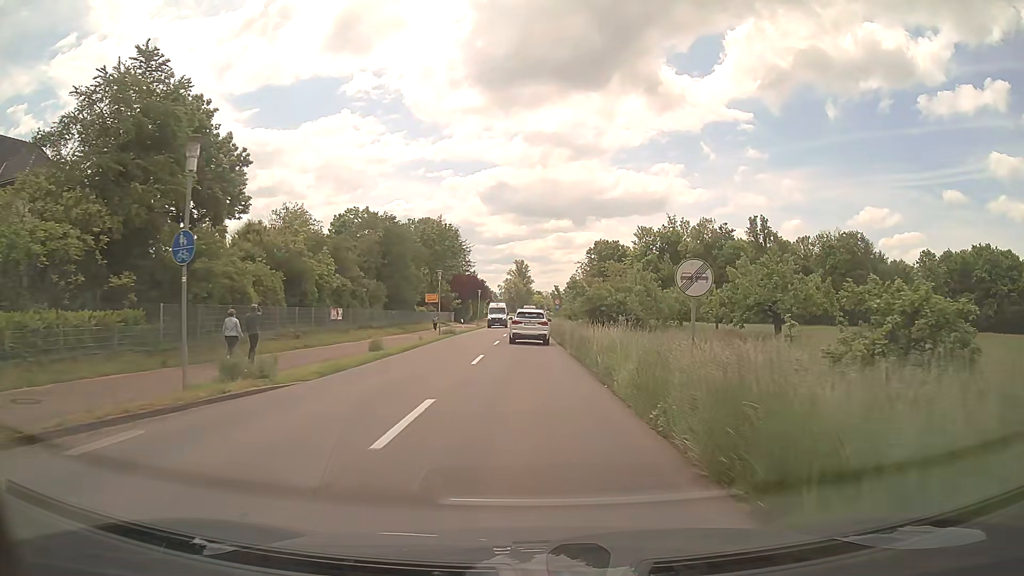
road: secondary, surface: asphalt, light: Day
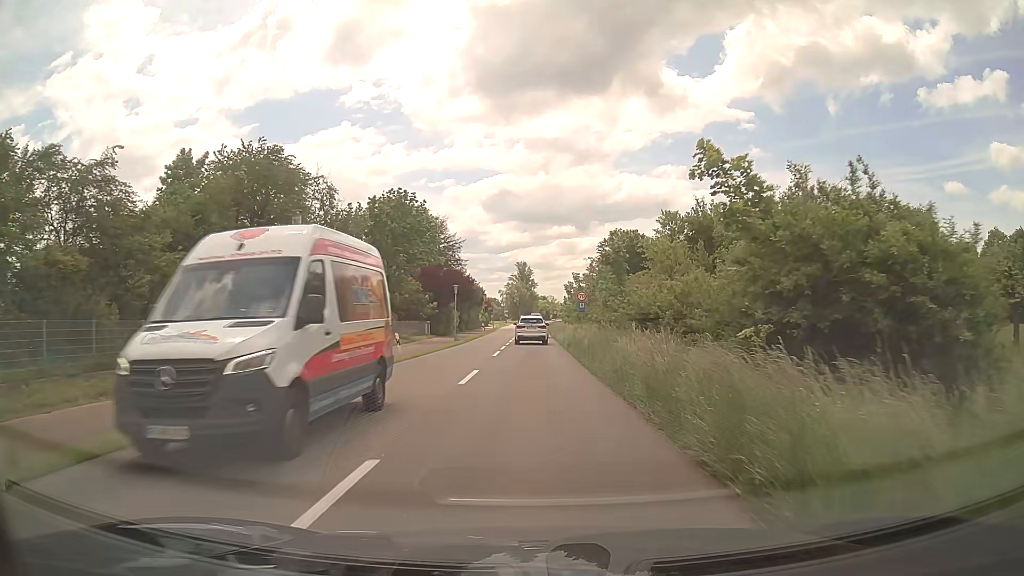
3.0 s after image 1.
(-0.2, +28.5) m; -1°
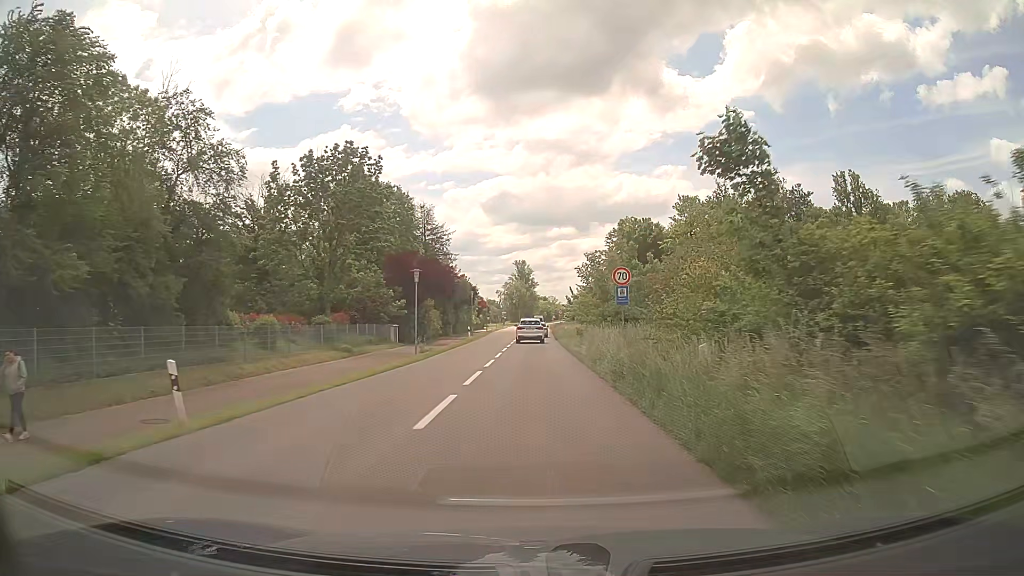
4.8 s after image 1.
(0.0, +17.8) m; 0°
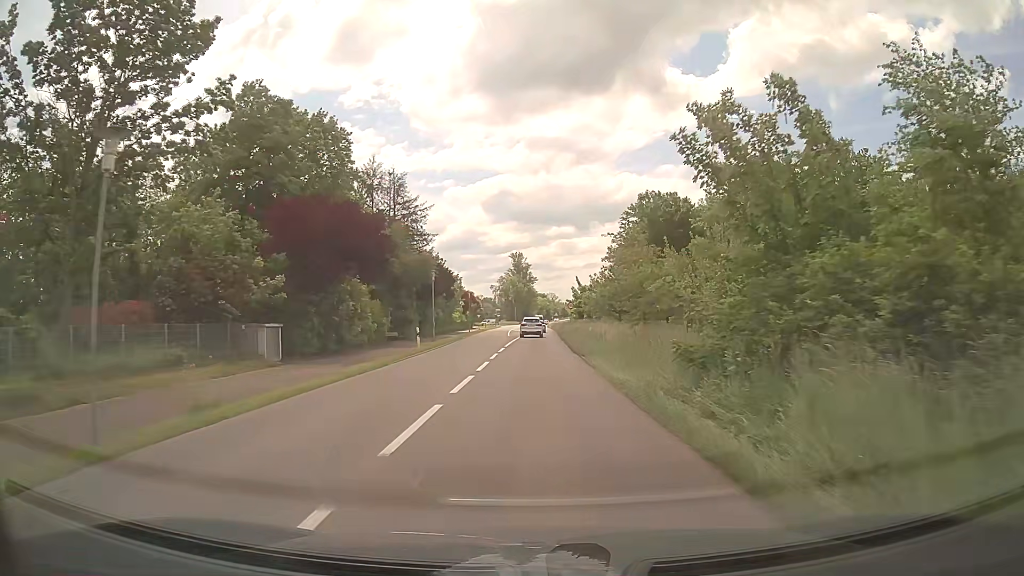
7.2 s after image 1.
(-0.1, +26.3) m; 0°
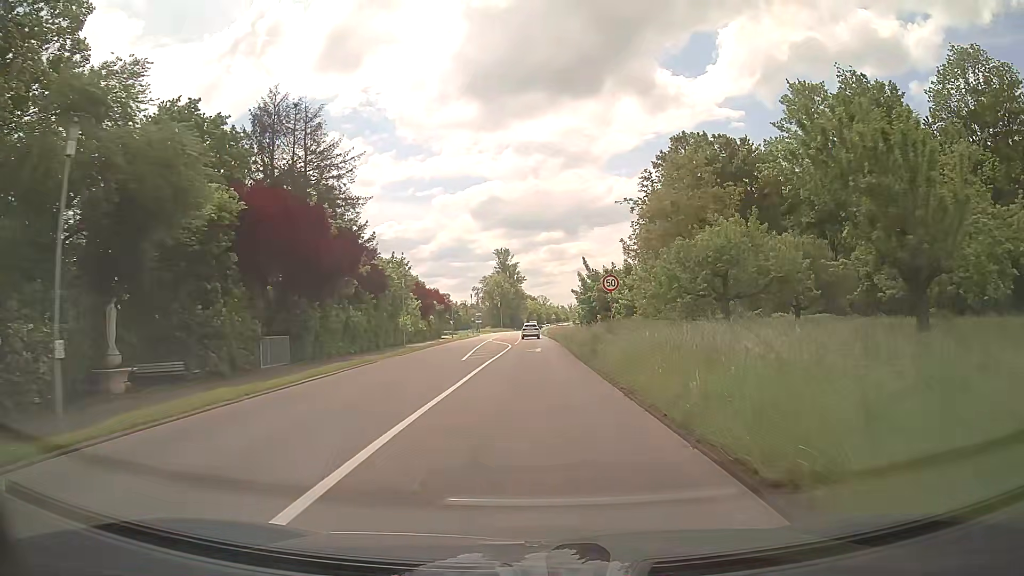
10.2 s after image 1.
(+0.2, +35.1) m; +1°
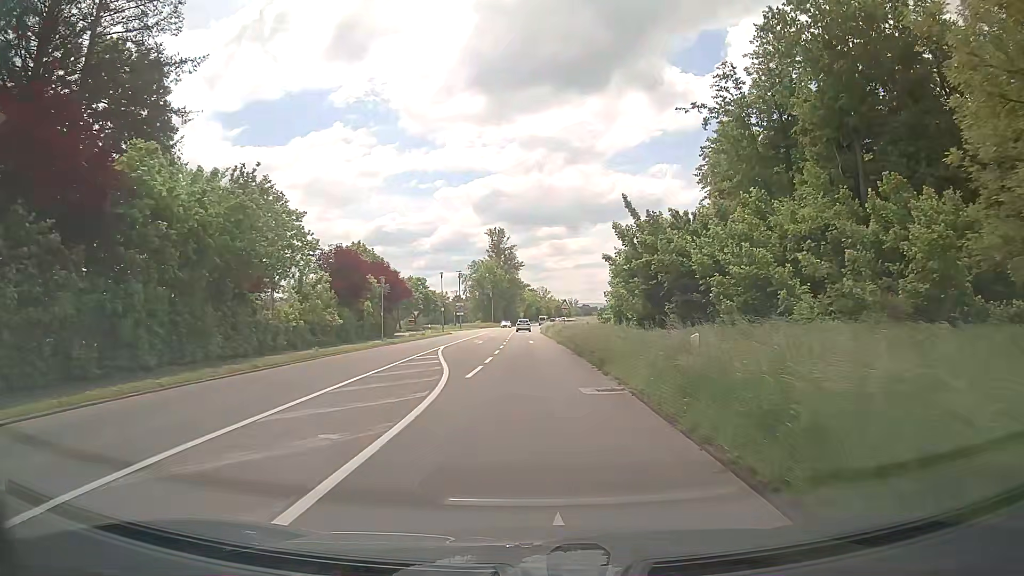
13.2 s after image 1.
(+0.2, +35.5) m; 0°
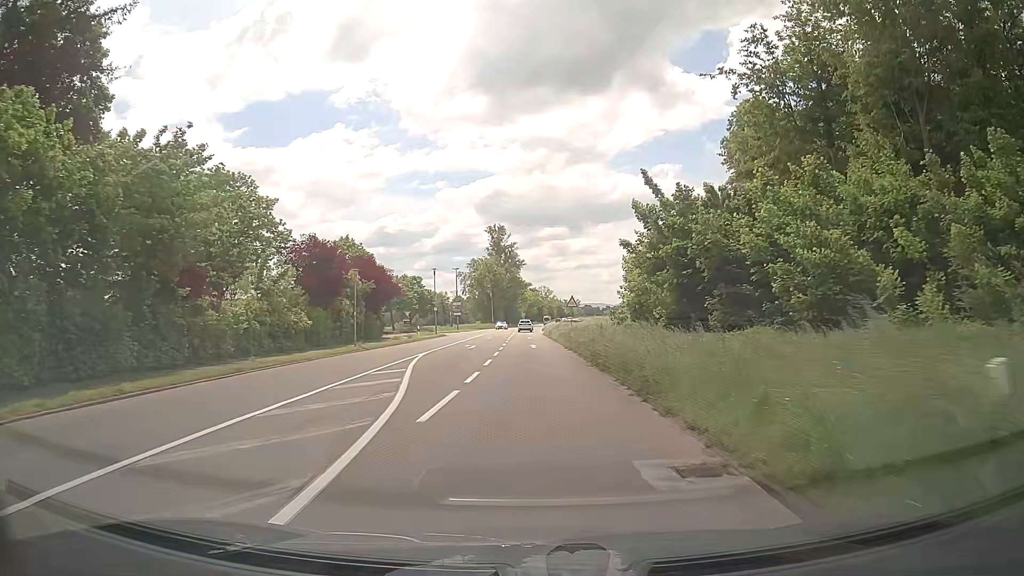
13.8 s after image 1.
(0.0, +7.1) m; -1°
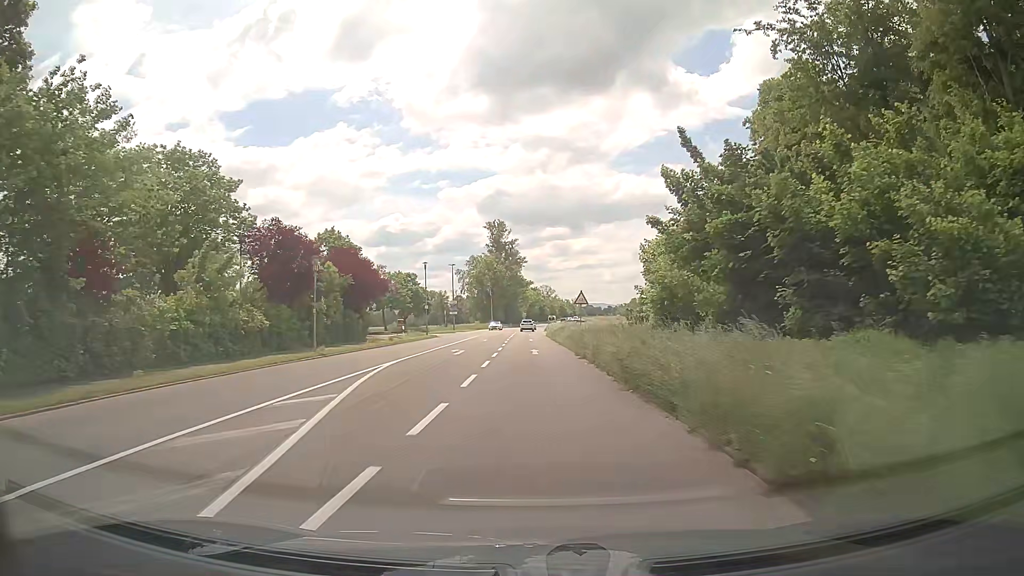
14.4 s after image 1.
(0.0, +7.1) m; 0°
(0, +10) (0, +20) (0, +30) (0, +40) (0, +50) (0, +60) (0, +70) (-1, +80) (0, +90) (0, +100) m
